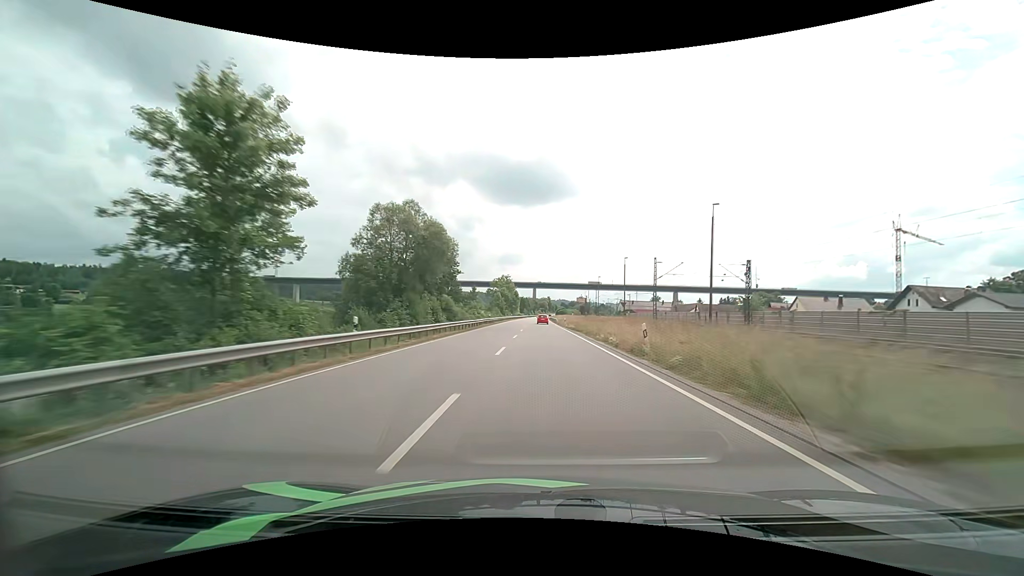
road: primary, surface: asphalt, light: Day
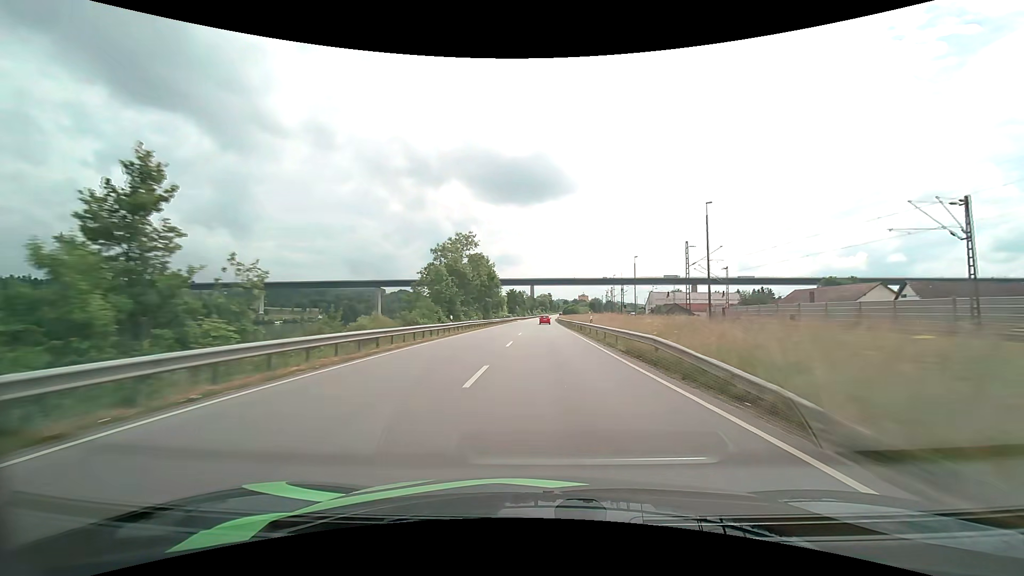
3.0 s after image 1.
(0.0, +79.5) m; 0°
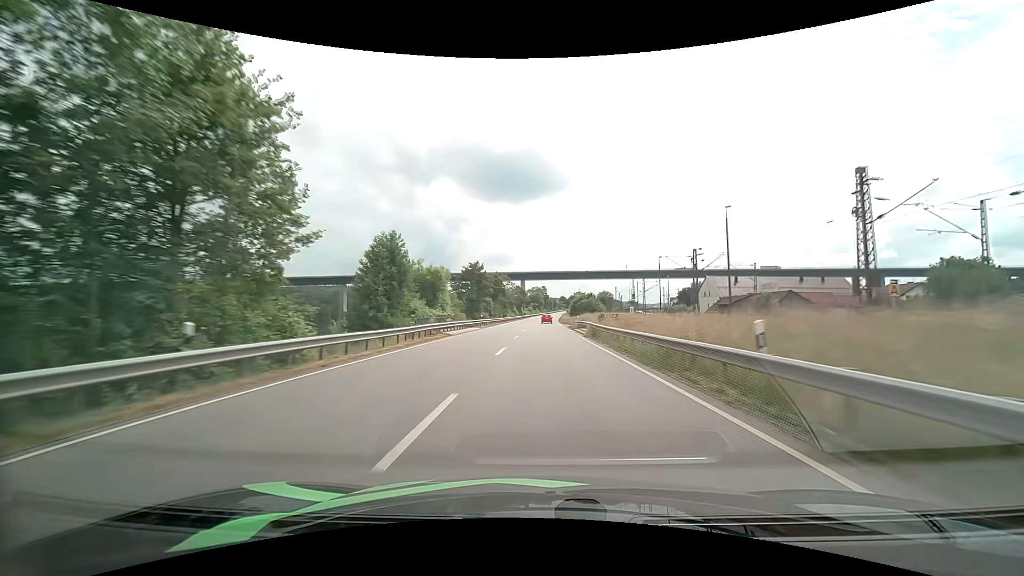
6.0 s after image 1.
(+0.5, +77.0) m; +1°
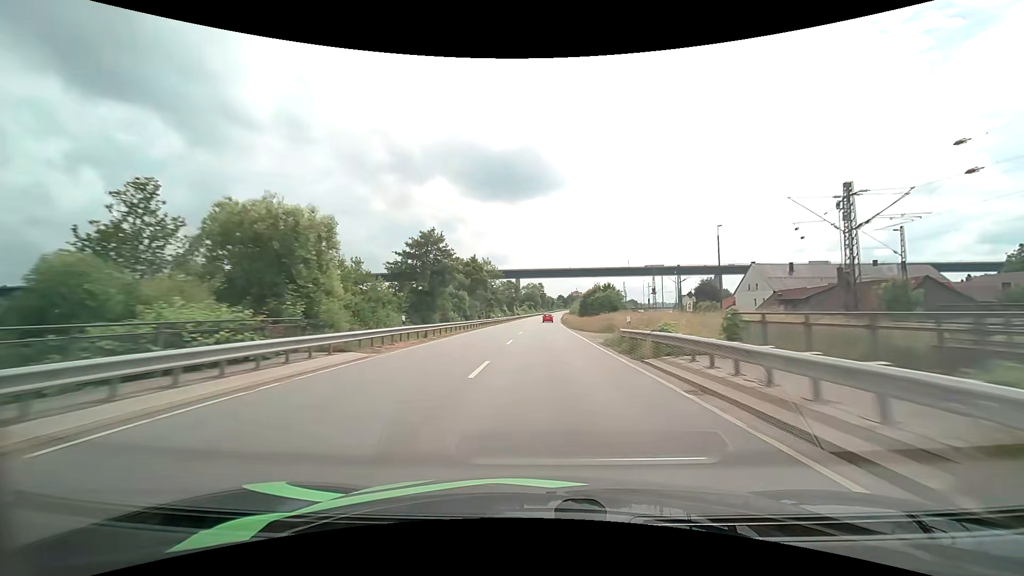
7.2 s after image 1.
(+0.2, +30.0) m; +1°
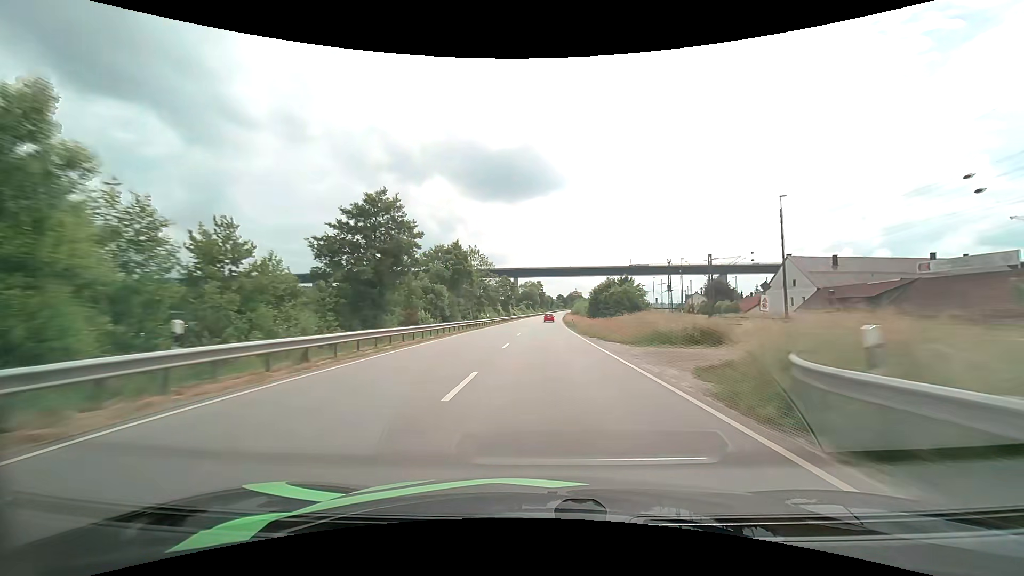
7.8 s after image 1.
(0.0, +14.9) m; 0°
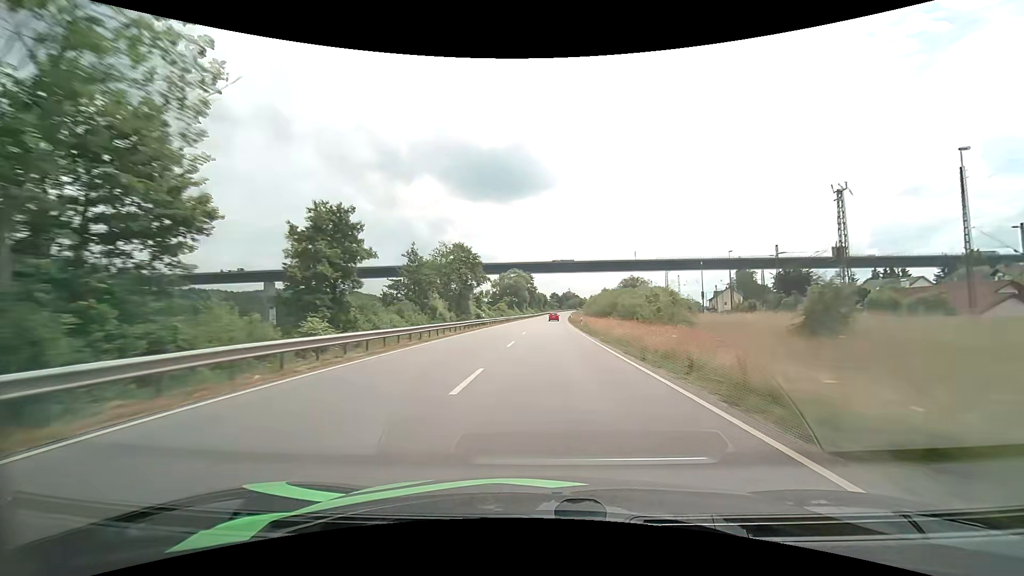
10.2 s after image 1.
(+0.6, +59.6) m; +1°
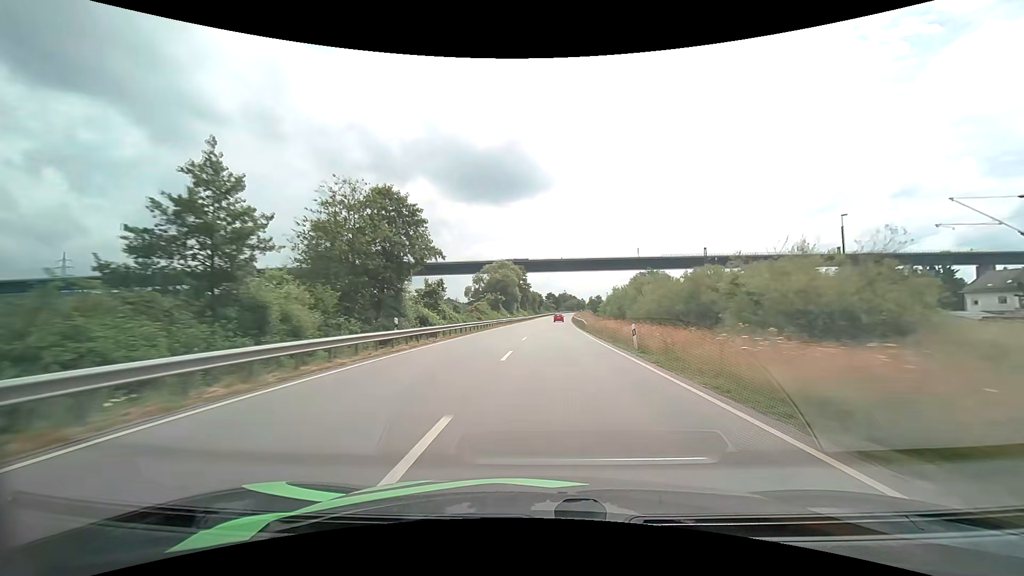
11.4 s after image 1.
(+0.2, +29.7) m; +1°
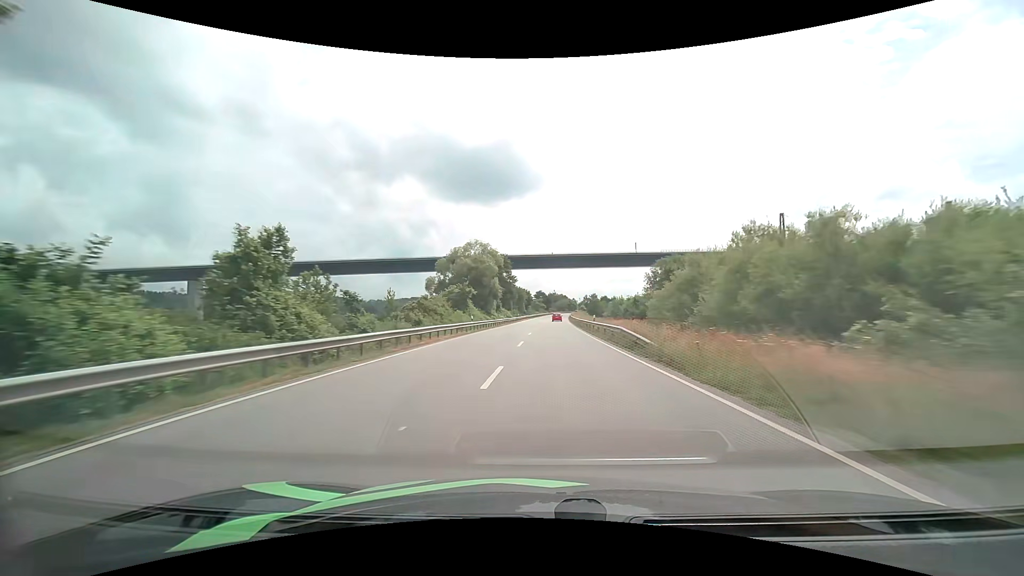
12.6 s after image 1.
(+0.3, +29.7) m; +1°
